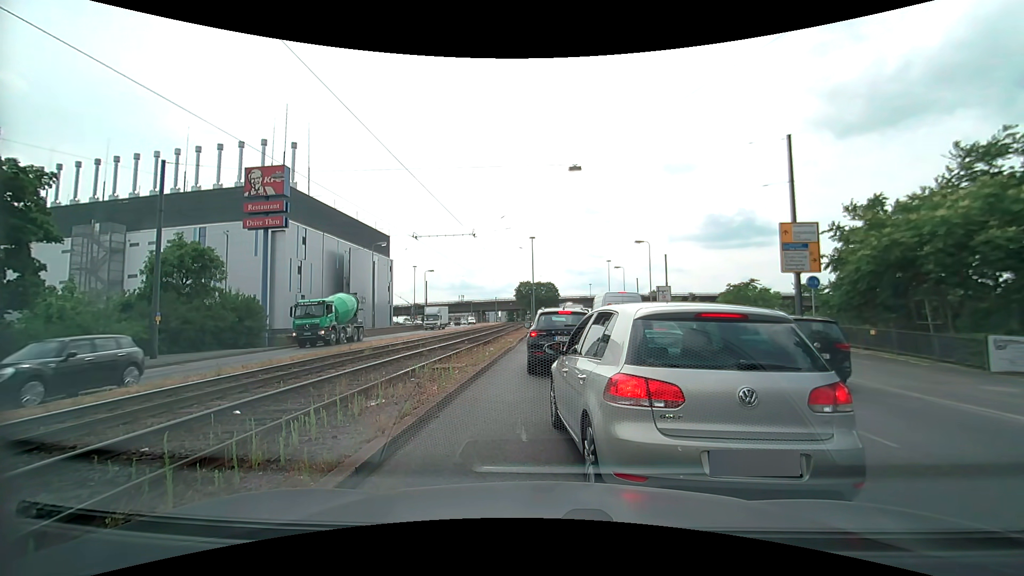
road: primary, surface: asphalt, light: Day
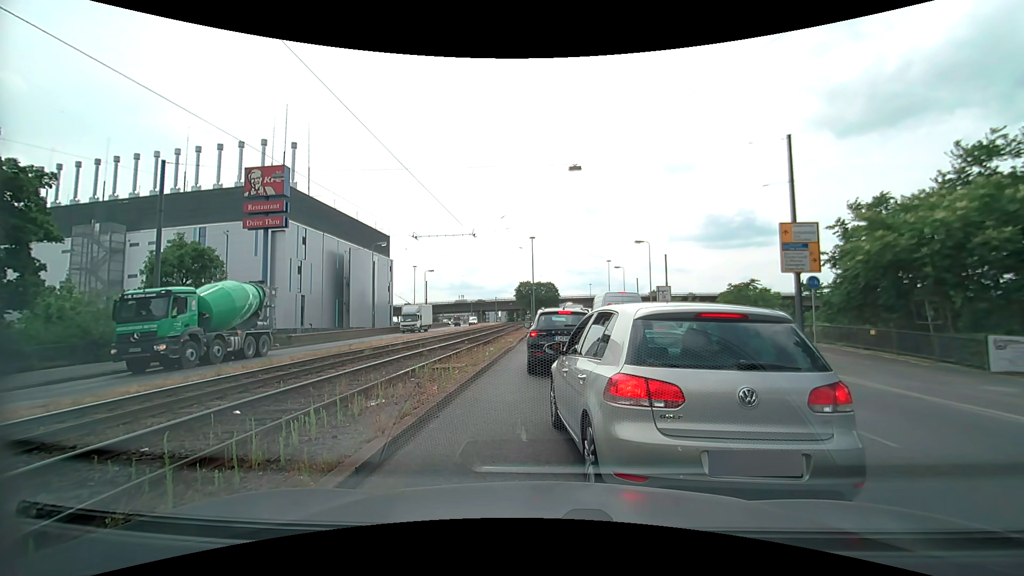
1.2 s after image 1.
(0.0, 0.0) m; 0°
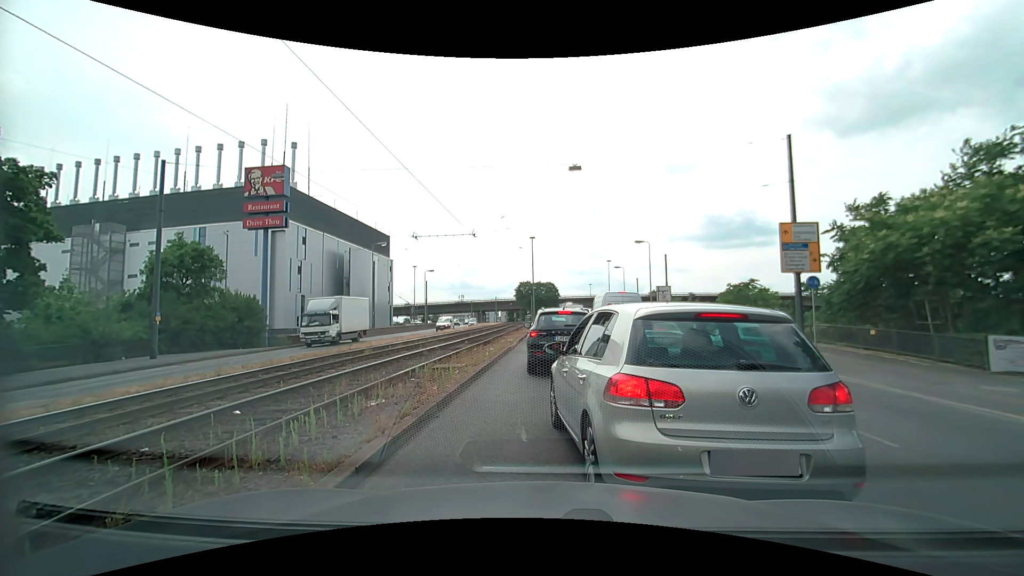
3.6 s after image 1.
(0.0, 0.0) m; 0°
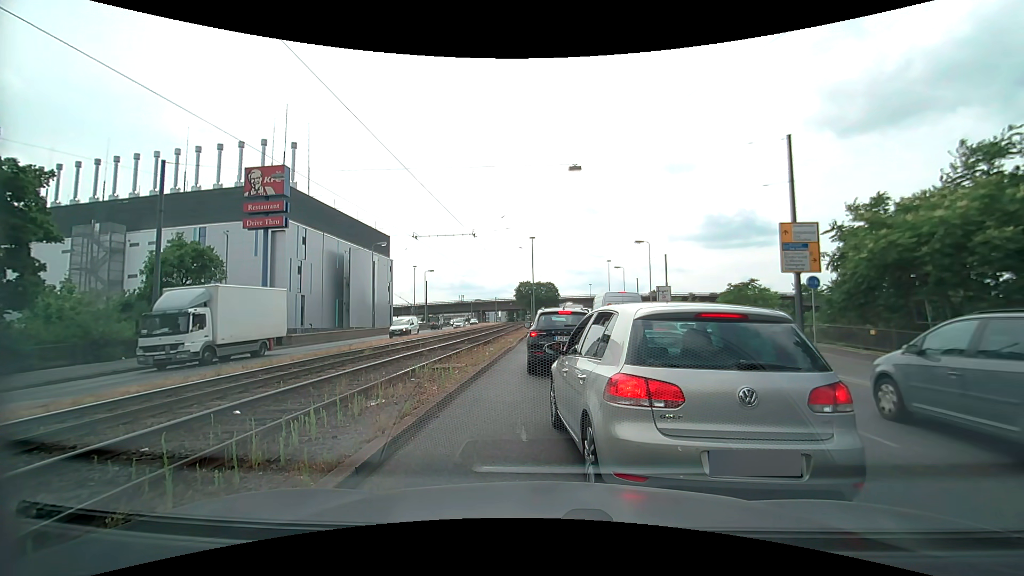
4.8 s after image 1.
(0.0, 0.0) m; 0°
